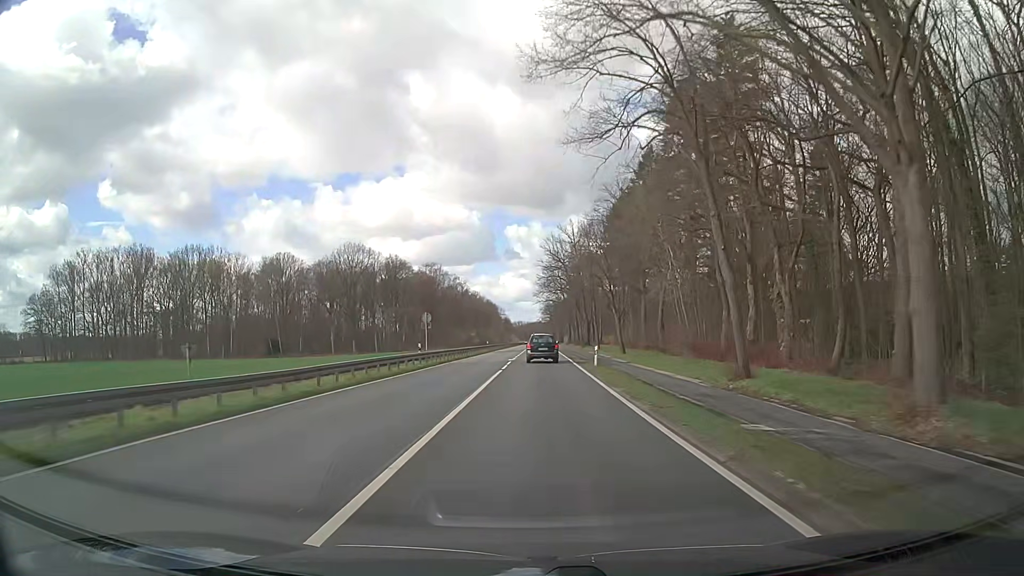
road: primary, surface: asphalt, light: Day
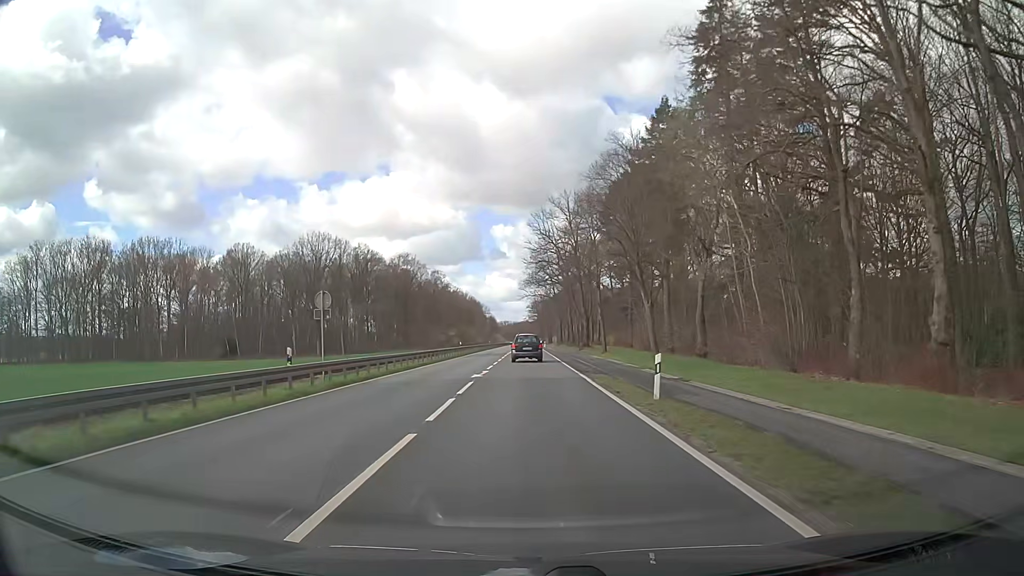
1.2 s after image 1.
(+0.2, +19.9) m; +1°
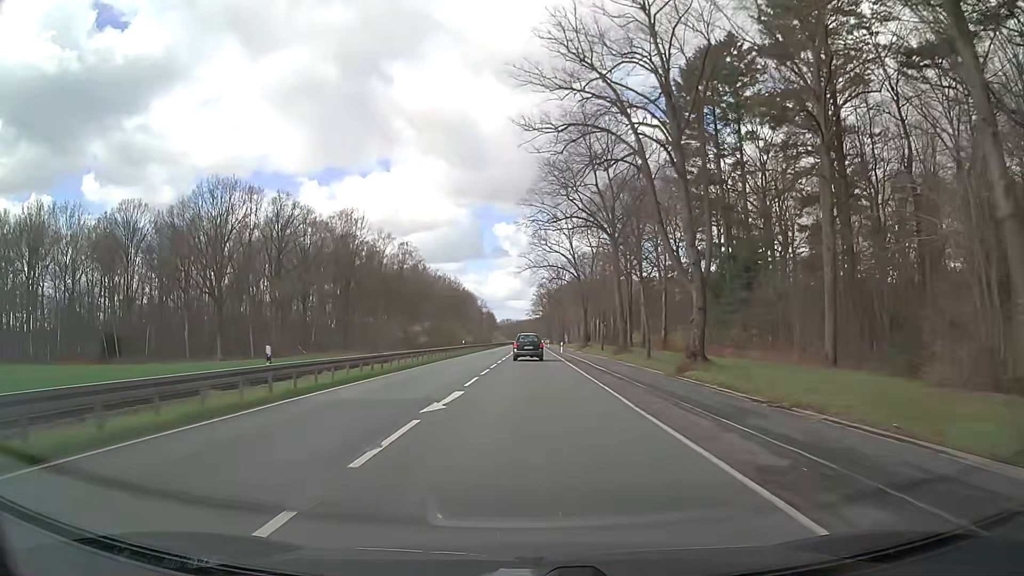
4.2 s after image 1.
(+0.1, +54.1) m; 0°
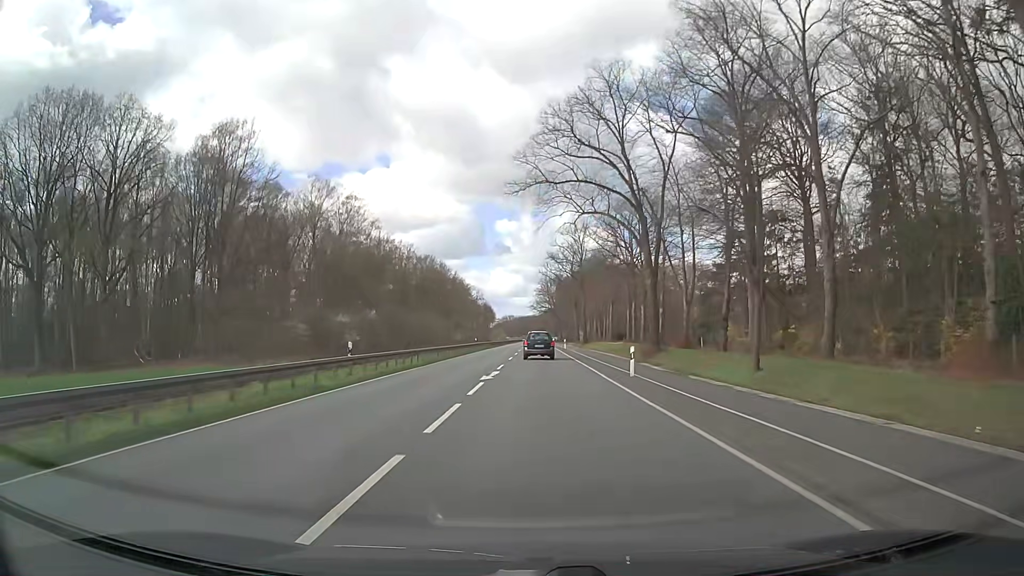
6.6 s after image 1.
(-0.3, +45.7) m; 0°
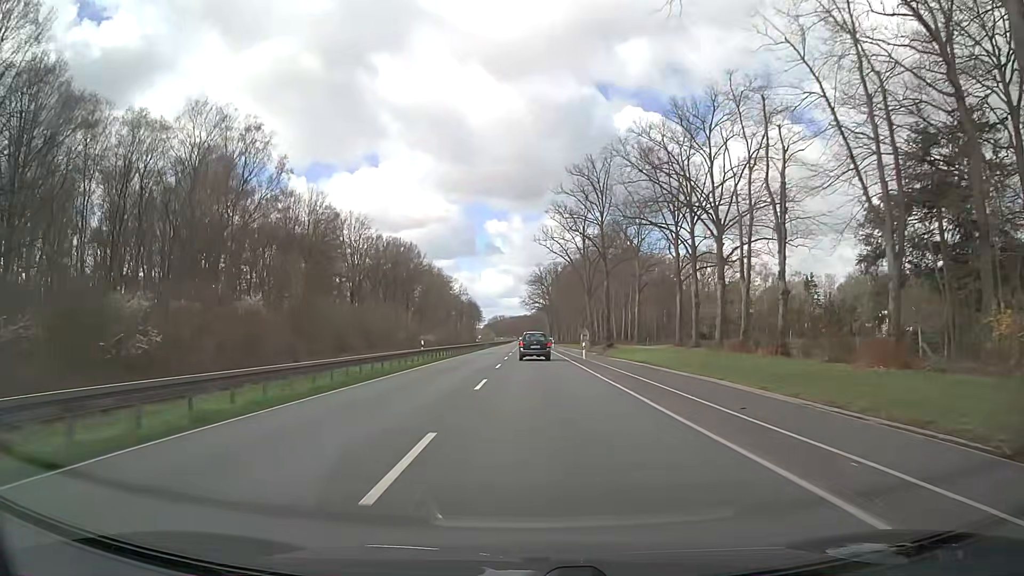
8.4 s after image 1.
(-0.1, +34.3) m; 0°
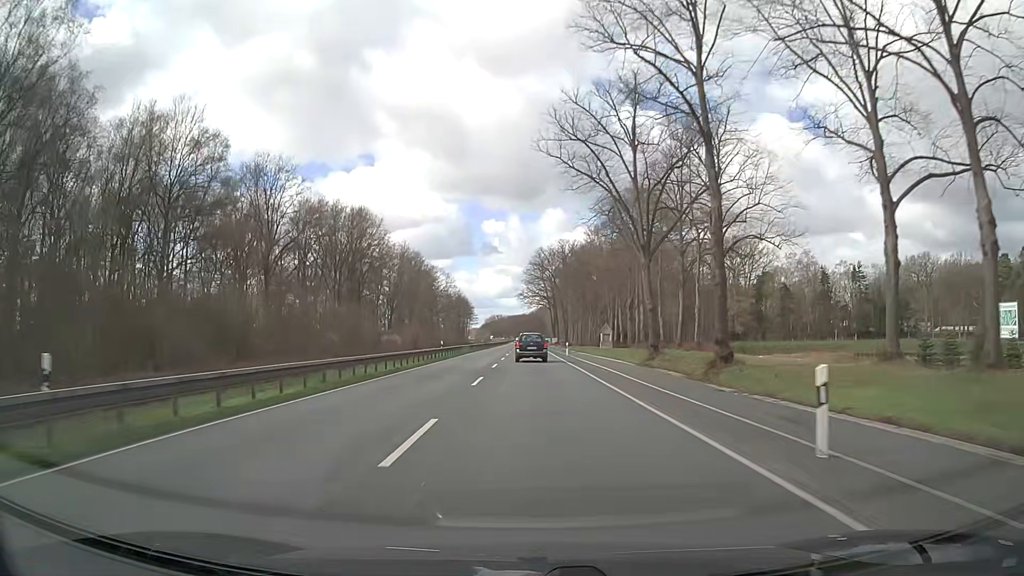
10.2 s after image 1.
(0.0, +34.6) m; 0°
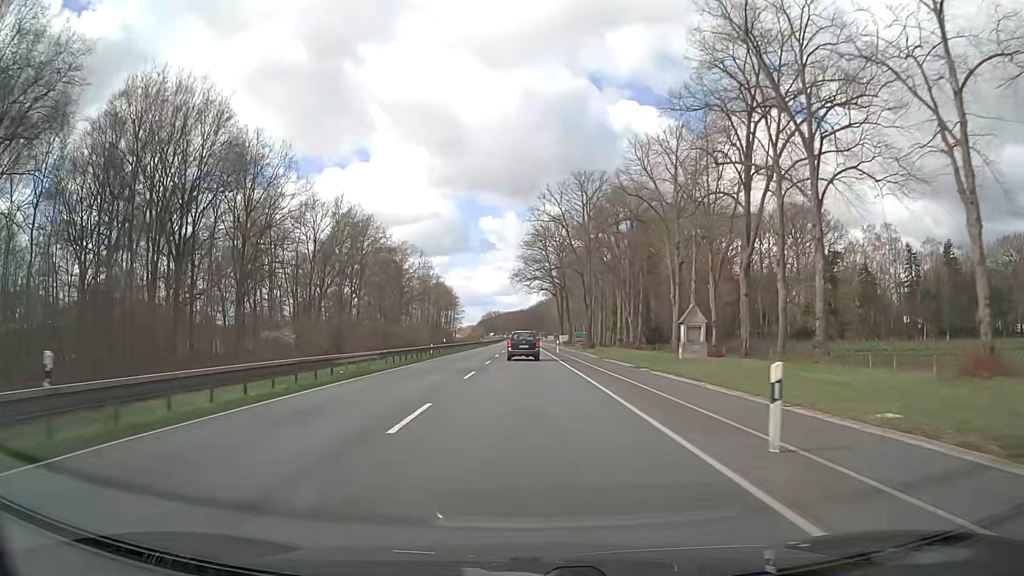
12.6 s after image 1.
(0.0, +45.8) m; 0°
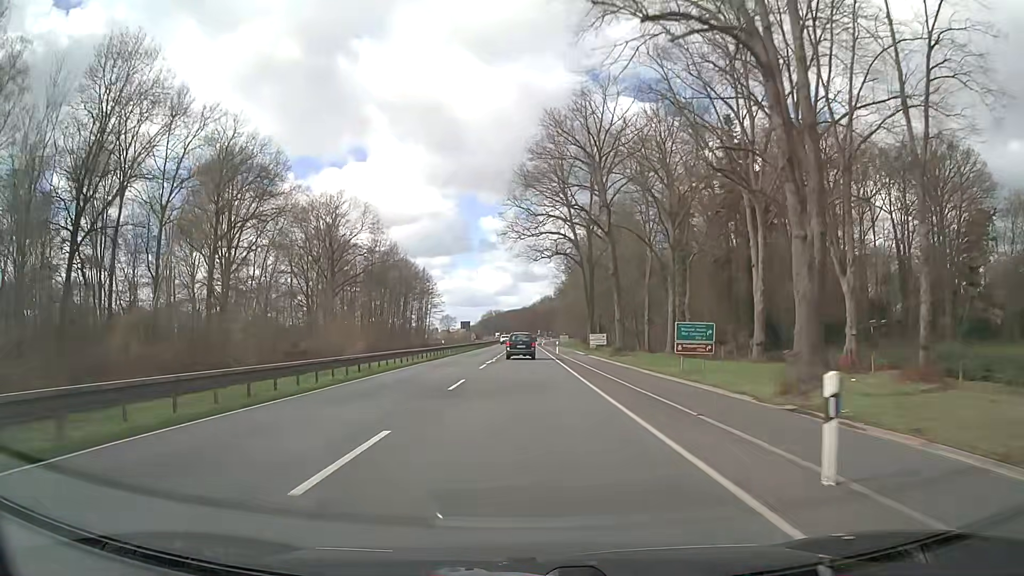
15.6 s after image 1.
(-0.4, +53.7) m; 0°
(0, +10) (0, +20) (0, +30) (0, +40) (0, +50) (0, +60) (0, +70) (0, +80) (0, +90) (0, +100) m
